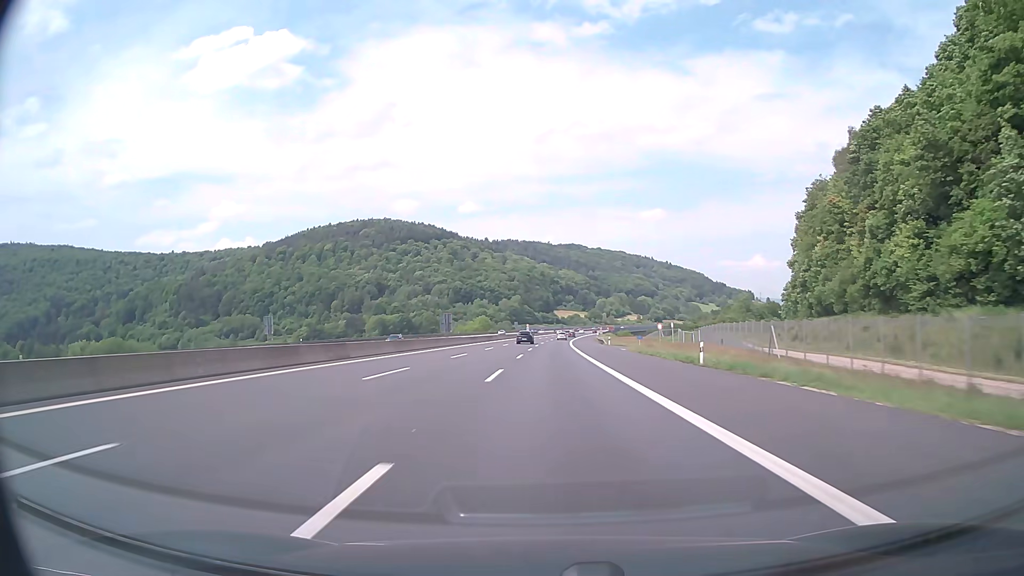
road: motorway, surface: asphalt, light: Day
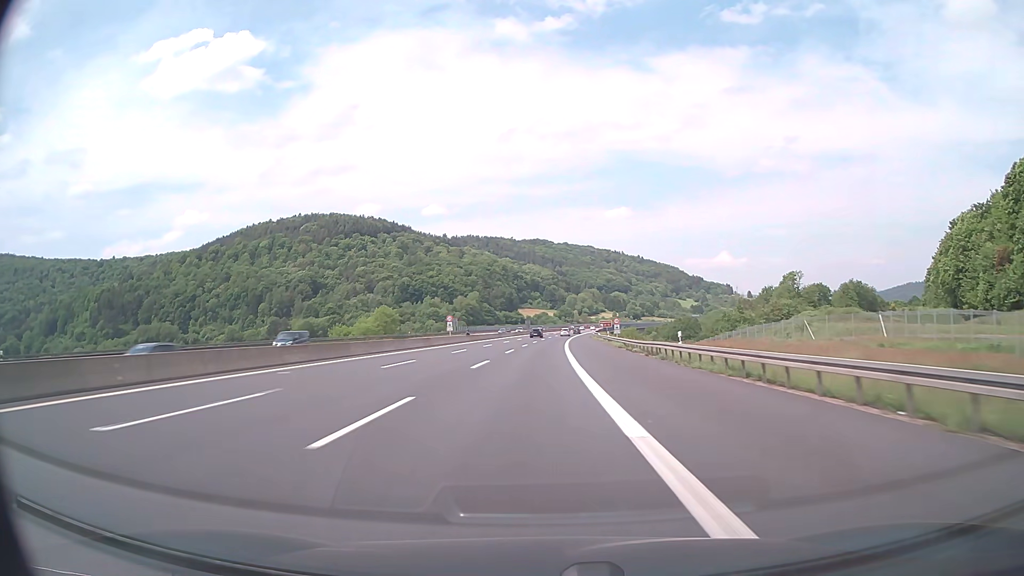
(+2.7, +100.5) m; +3°
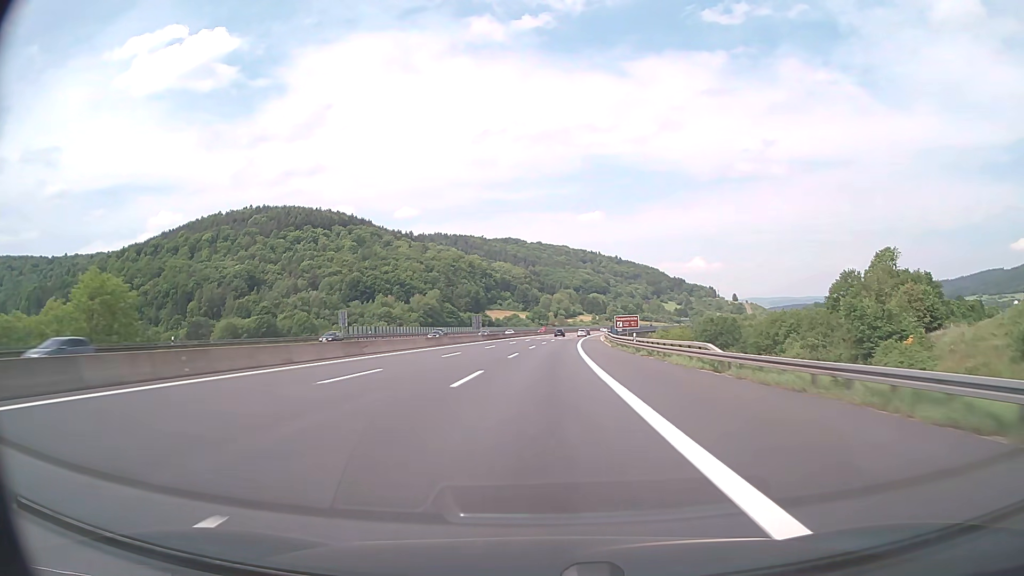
(+1.0, +80.8) m; +2°
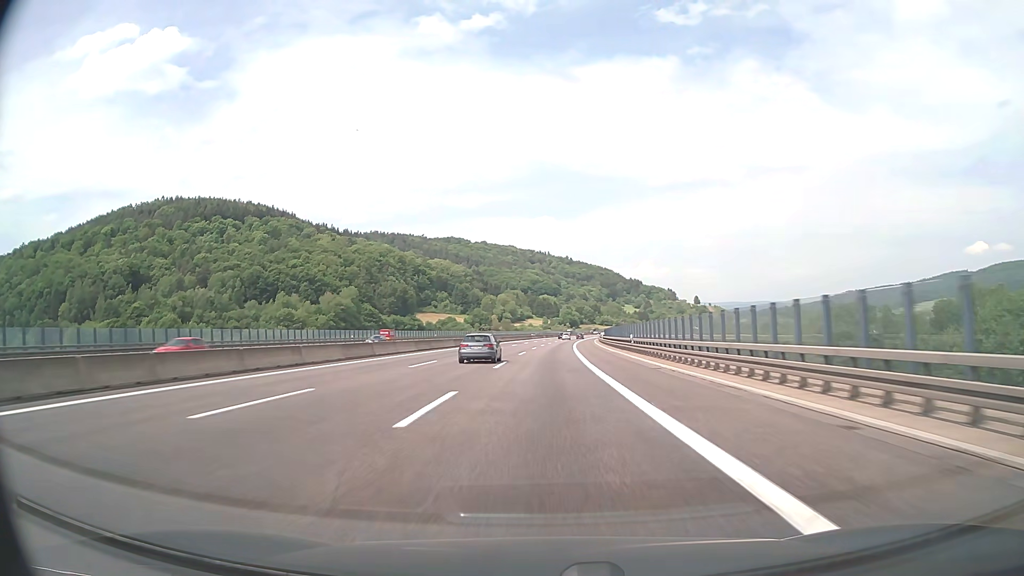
(+3.7, +100.7) m; +4°
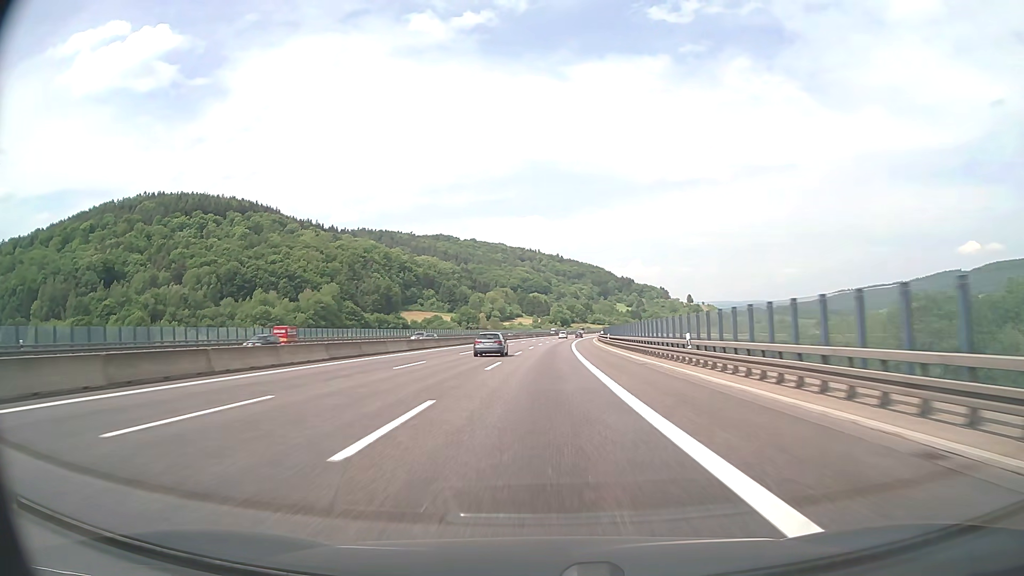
(+0.1, +20.1) m; +1°
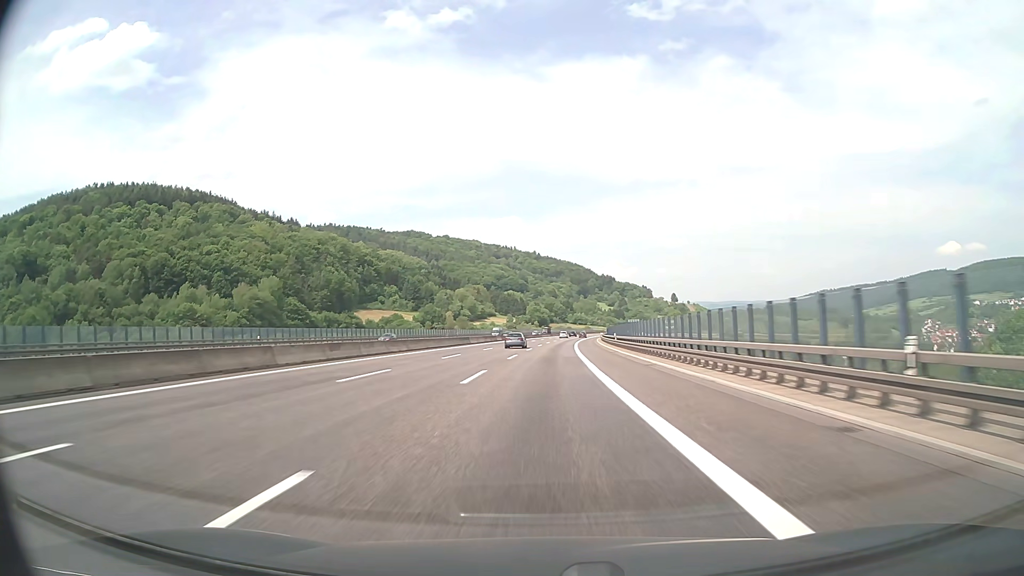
(+1.0, +60.2) m; +2°
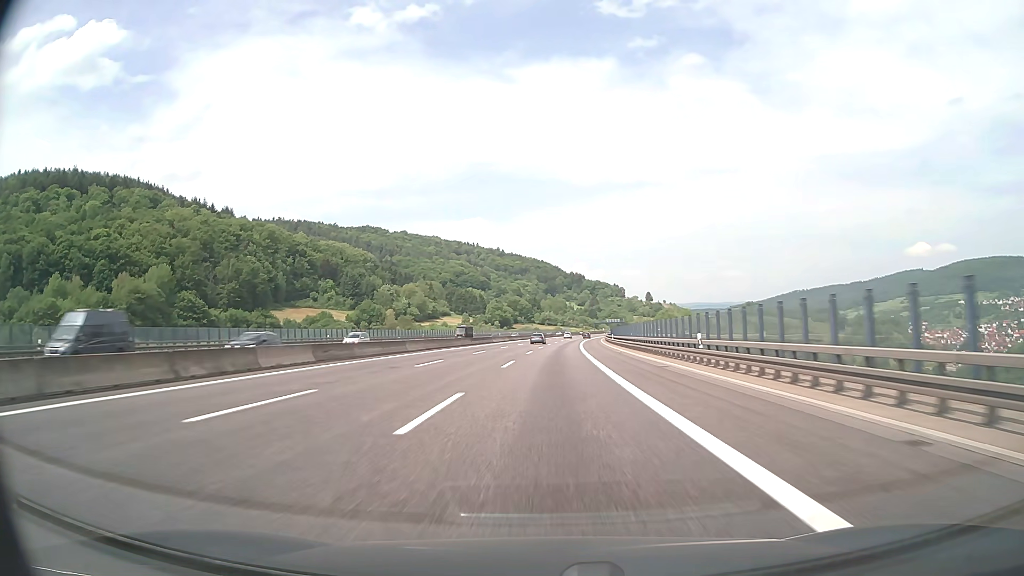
(+1.9, +80.0) m; +3°
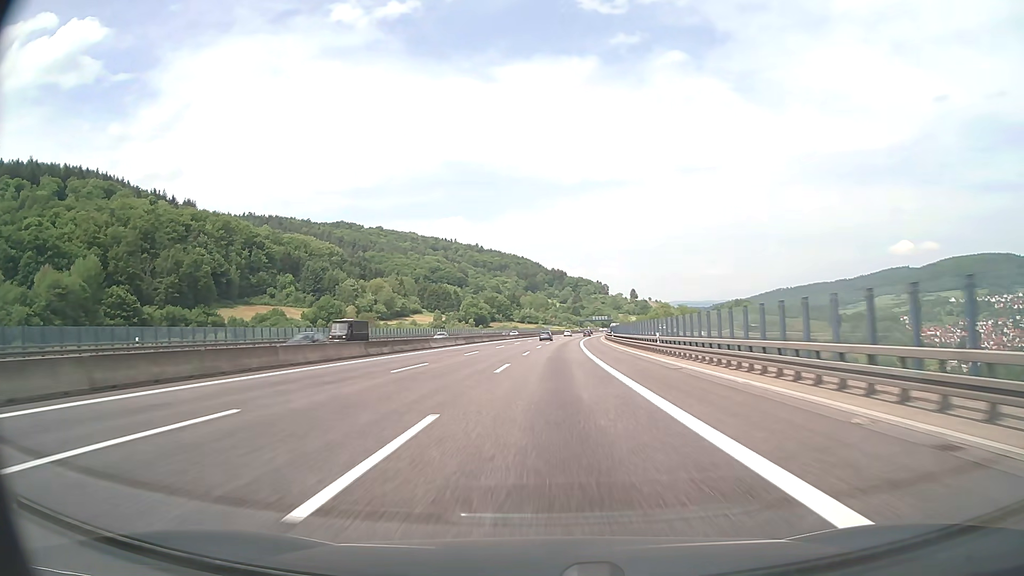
(+0.5, +39.9) m; +2°
(0, +10) (0, +20) (0, +30) (+1, +40) (+1, +50) (+1, +60) (+2, +70) (+2, +80) (+3, +90) (+4, +100) m
